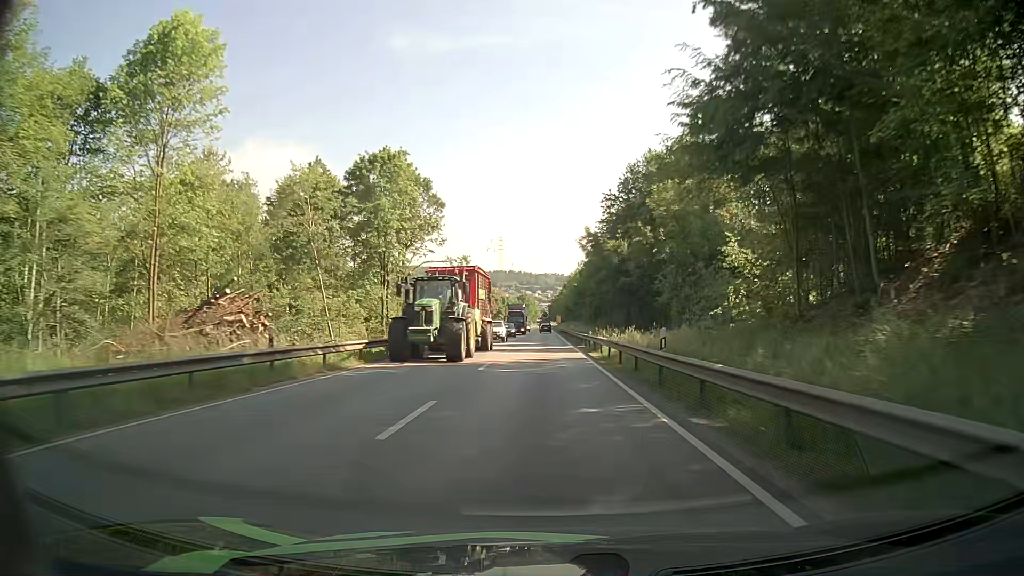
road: primary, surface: asphalt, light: Day
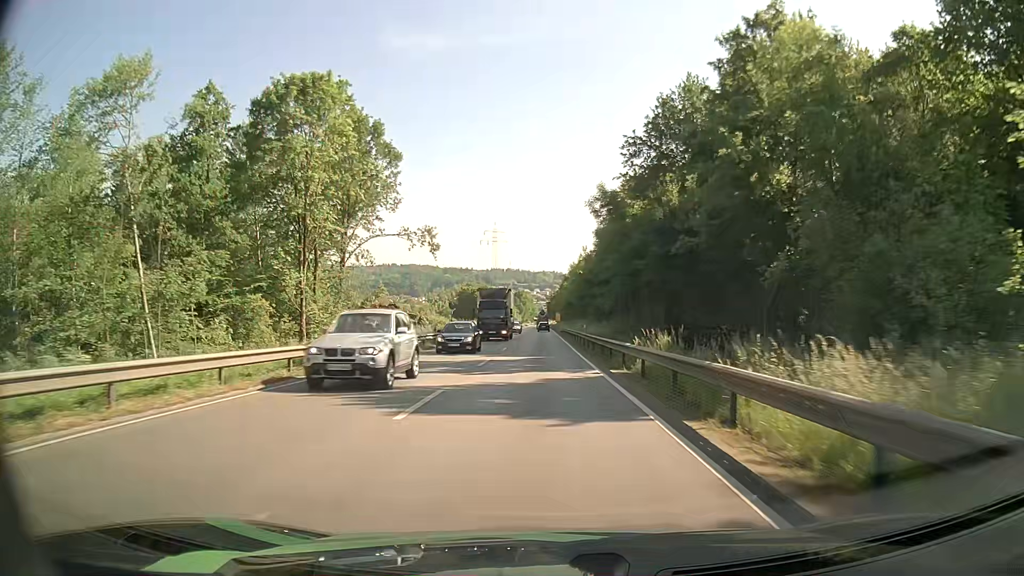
(0.0, +22.4) m; 0°
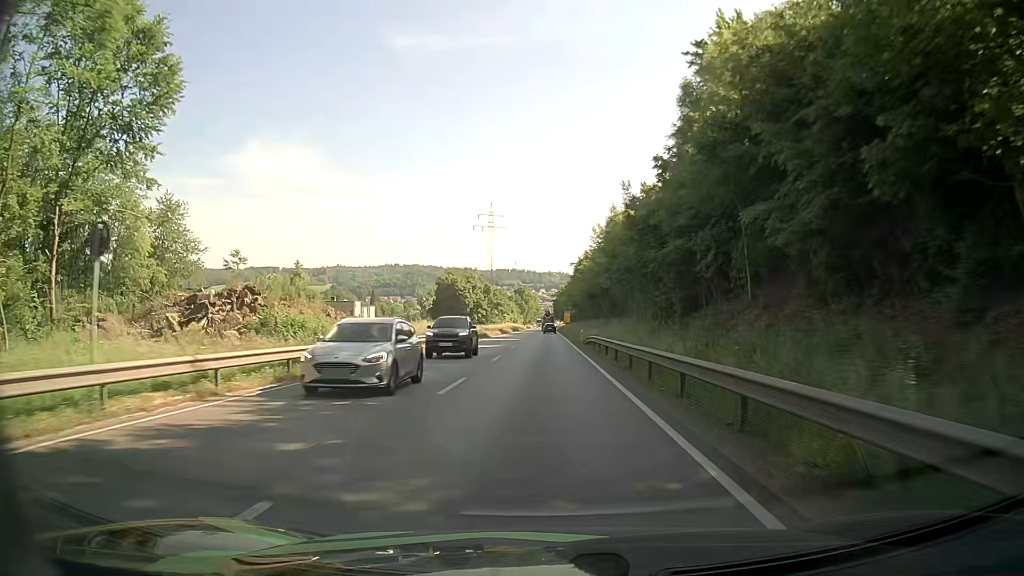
(-0.2, +44.5) m; -1°
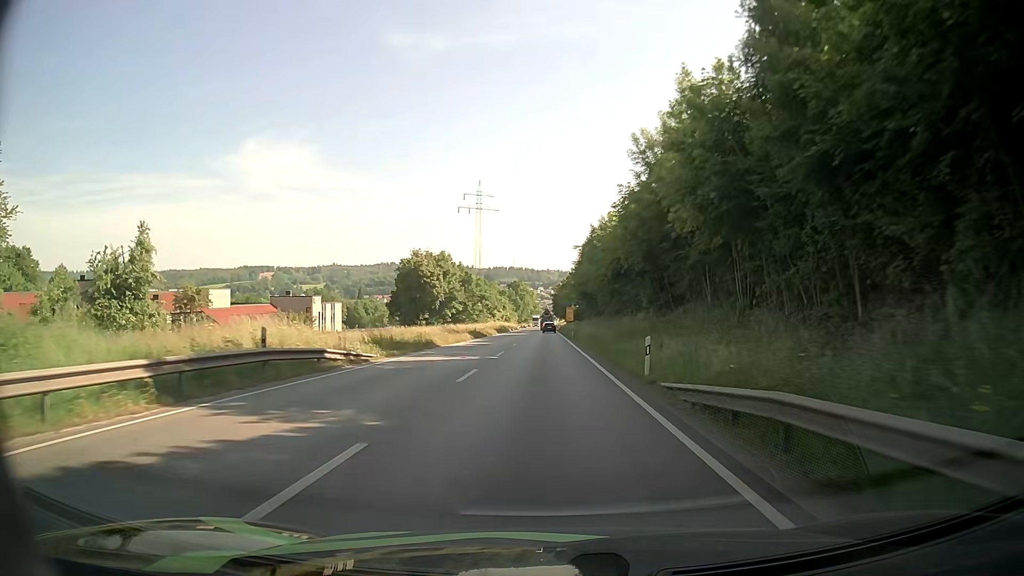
(+0.4, +33.7) m; +1°
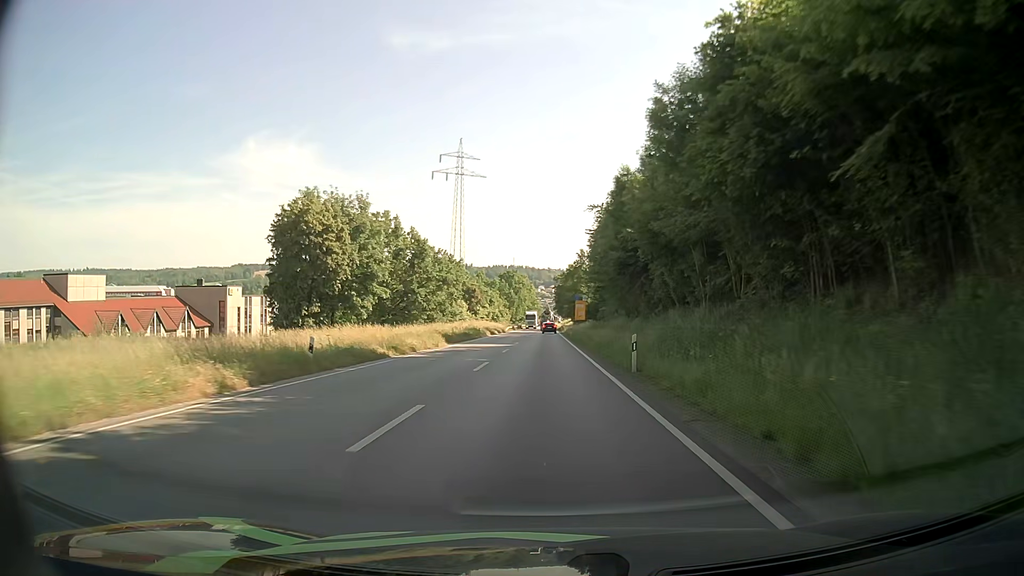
(-0.5, +44.5) m; 0°
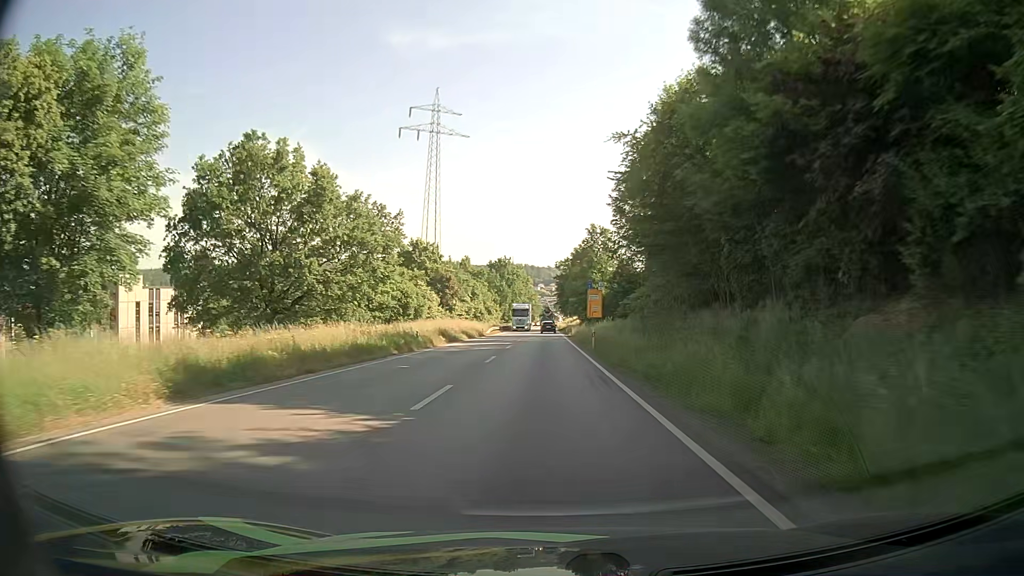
(-0.2, +32.7) m; 0°
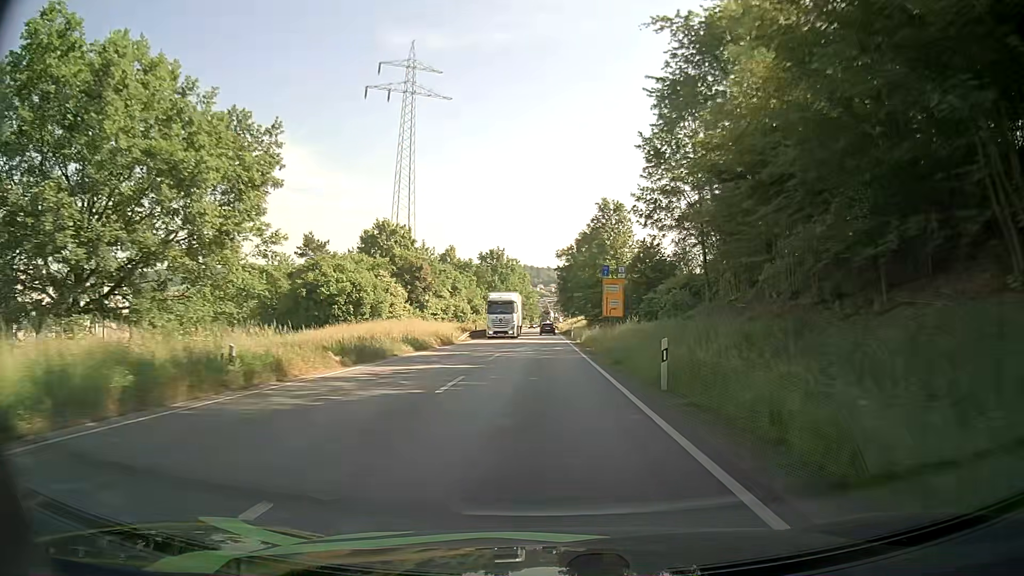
(0.0, +21.5) m; 0°
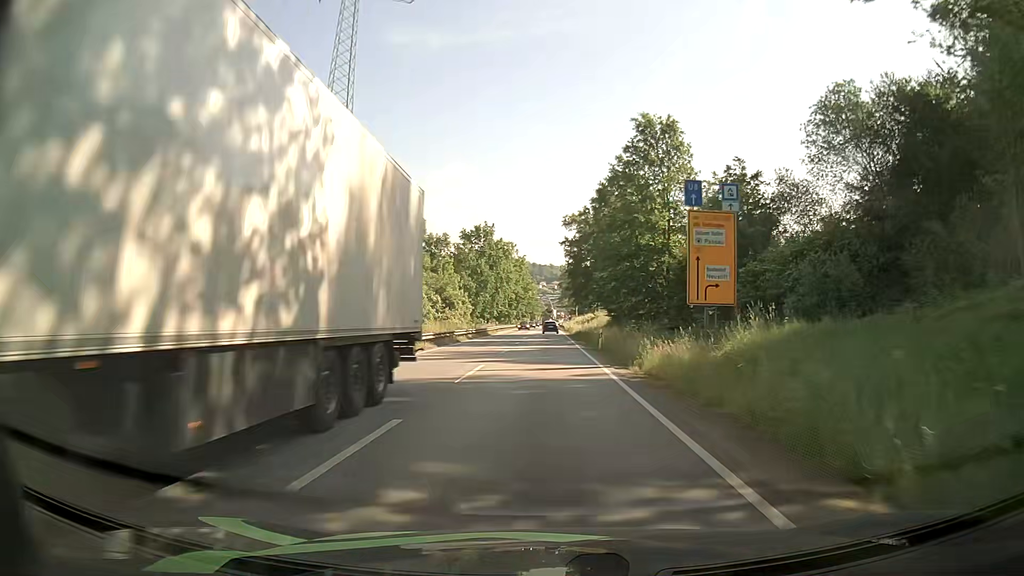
(-0.1, +31.5) m; 0°
(0, +10) (0, +20) (0, +30) (0, +40) (0, +50) (0, +60) (0, +70) (0, +80) (0, +90) (0, +100) m
